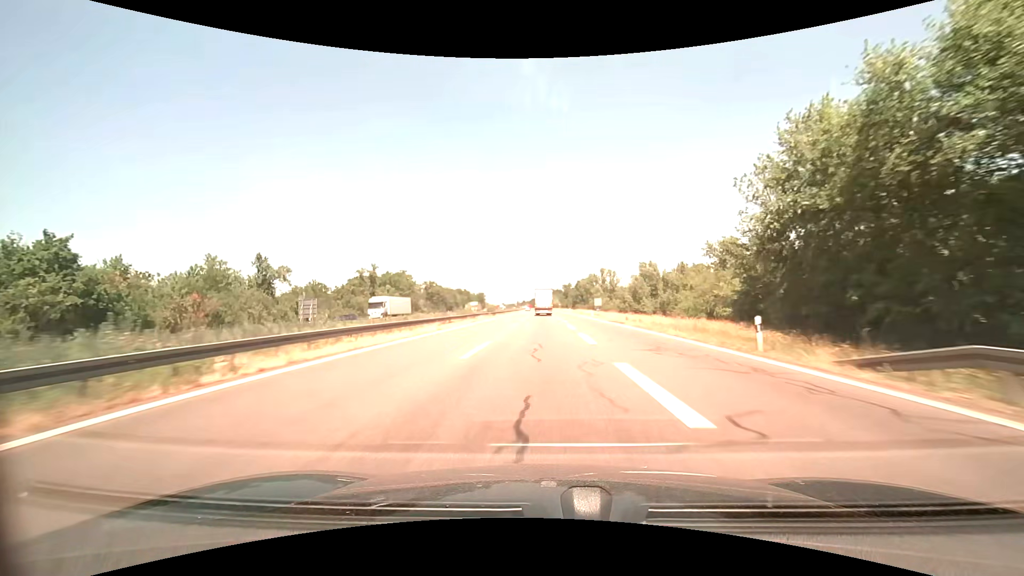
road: motorway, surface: asphalt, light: Day
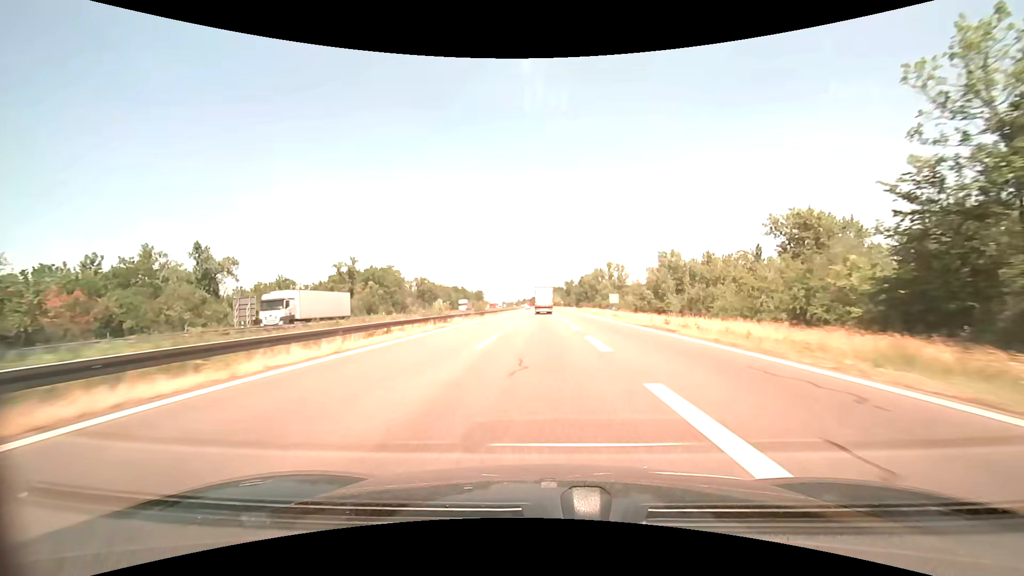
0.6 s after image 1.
(0.0, +15.5) m; 0°
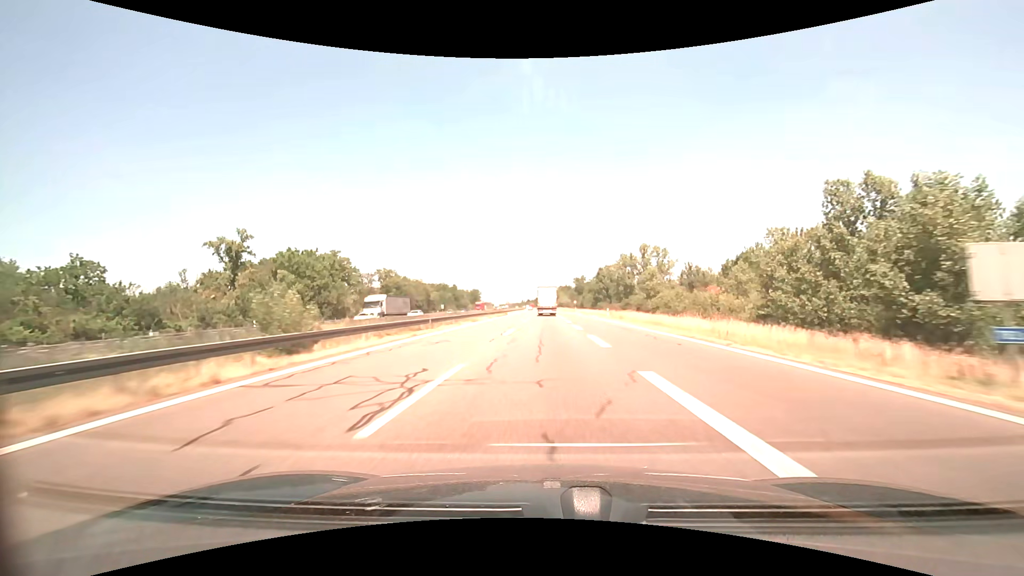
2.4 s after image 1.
(-0.2, +46.3) m; -1°
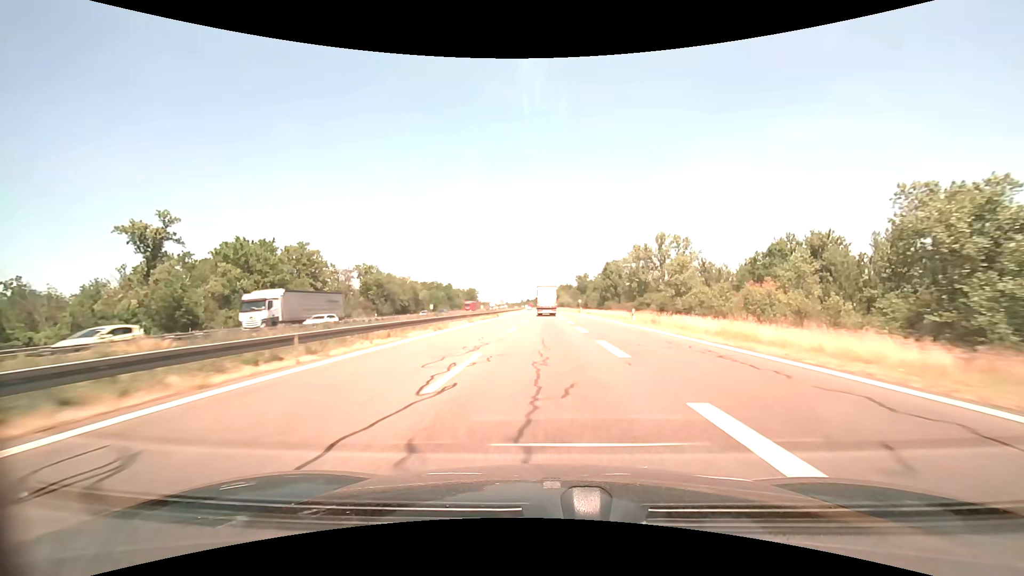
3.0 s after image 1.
(0.0, +15.4) m; 0°
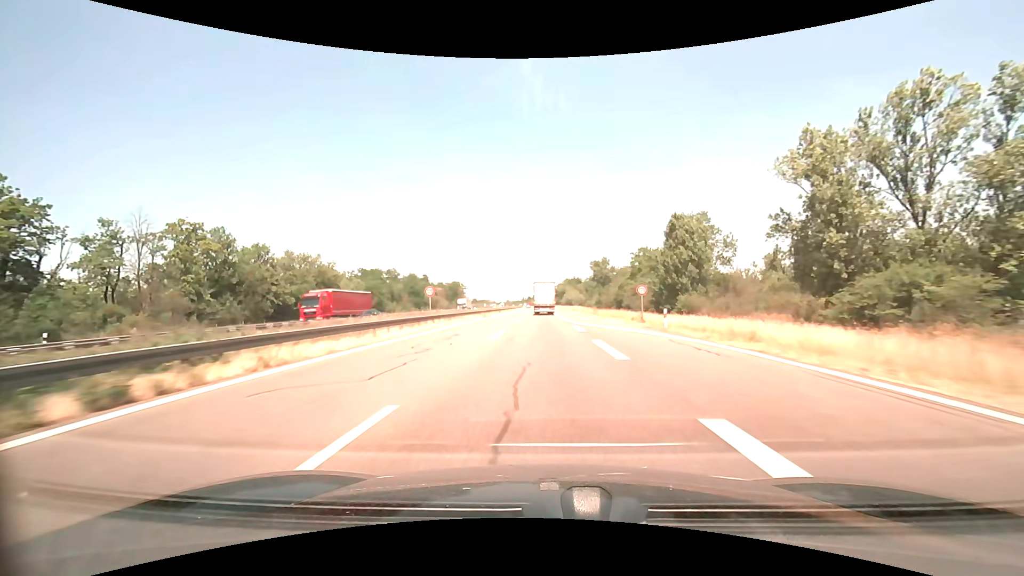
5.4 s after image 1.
(+0.3, +61.2) m; 0°
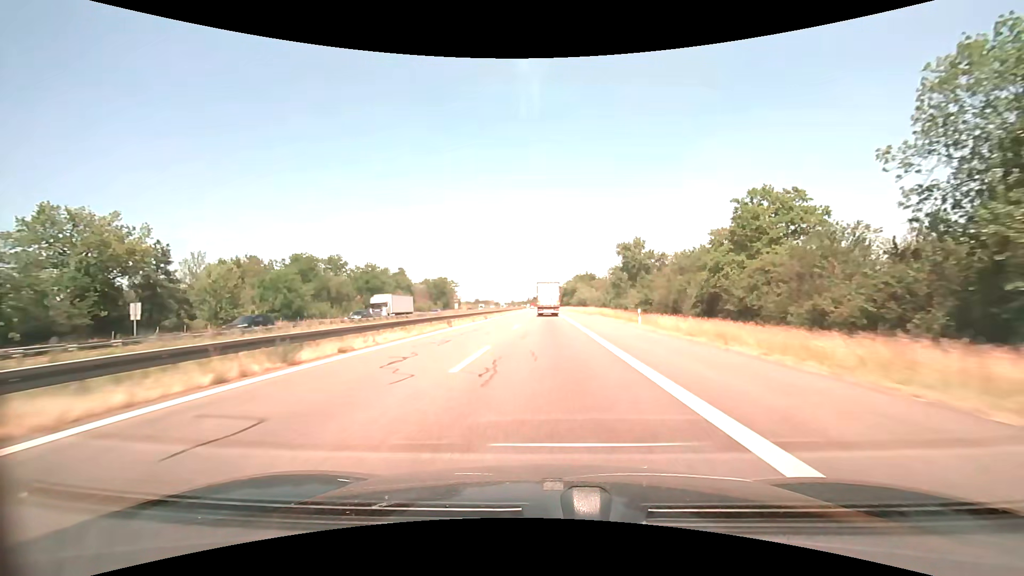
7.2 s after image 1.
(-0.2, +44.3) m; -1°
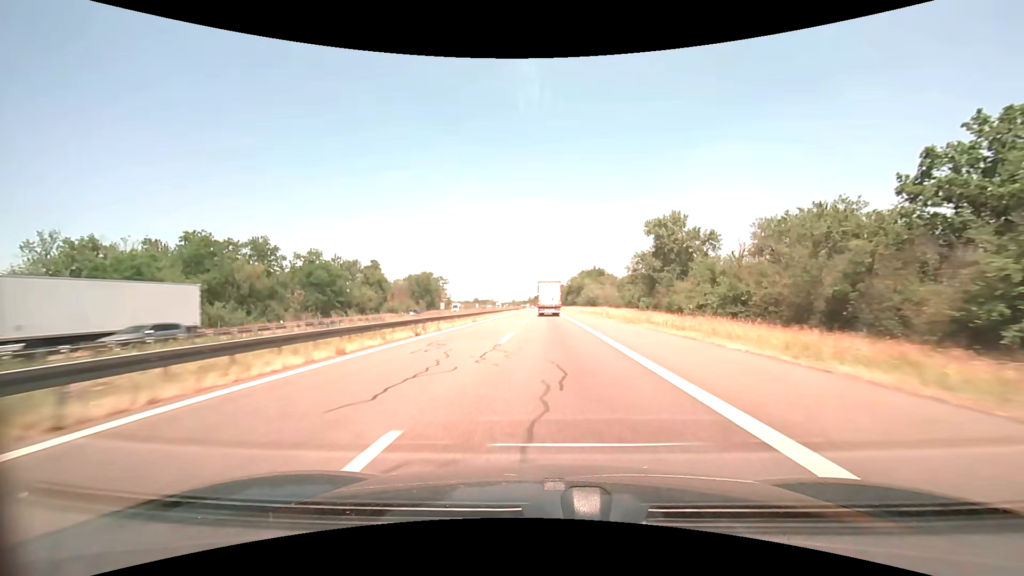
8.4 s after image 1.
(-0.1, +28.6) m; 0°
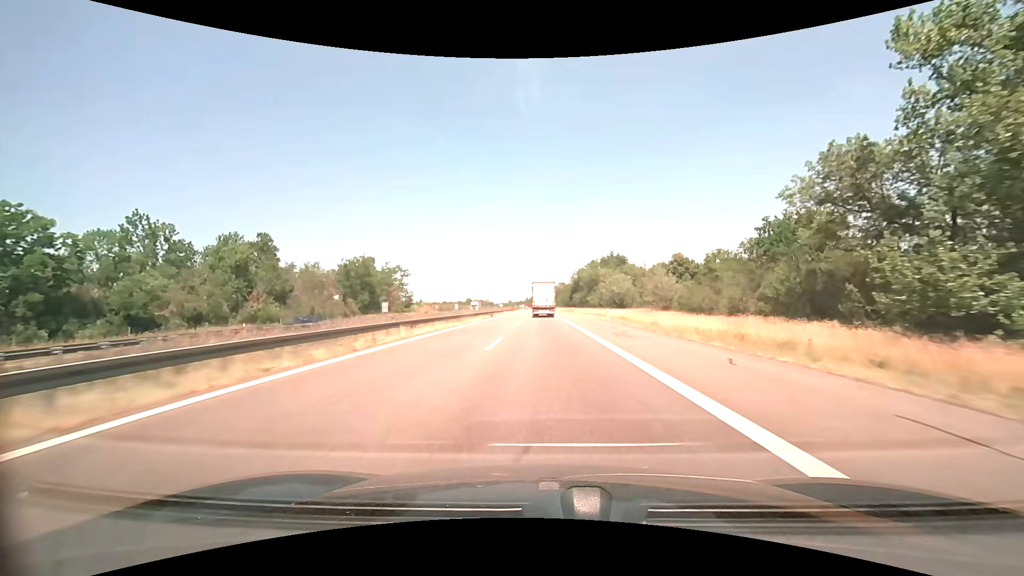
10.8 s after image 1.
(+0.1, +56.2) m; 0°
(0, +10) (0, +20) (0, +30) (0, +40) (0, +50) (0, +60) (0, +70) (0, +80) (0, +90) (0, +100) m
